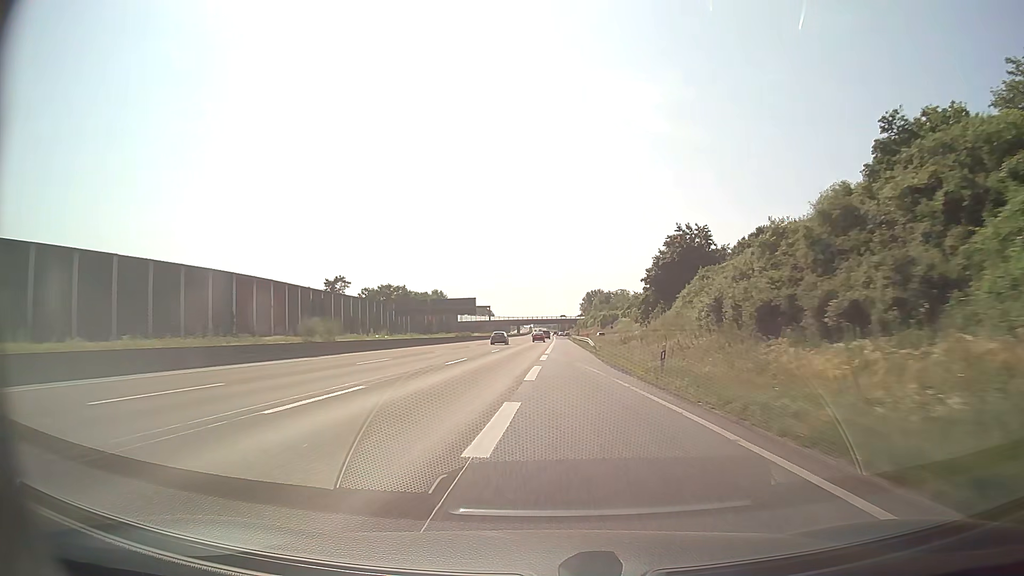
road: motorway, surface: asphalt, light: Day
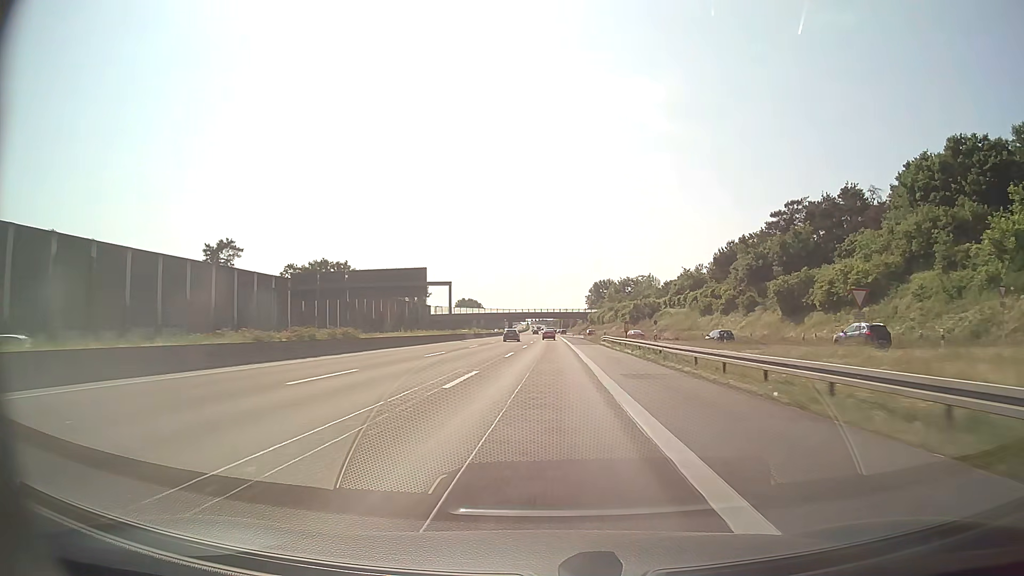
(-0.6, +66.7) m; 0°
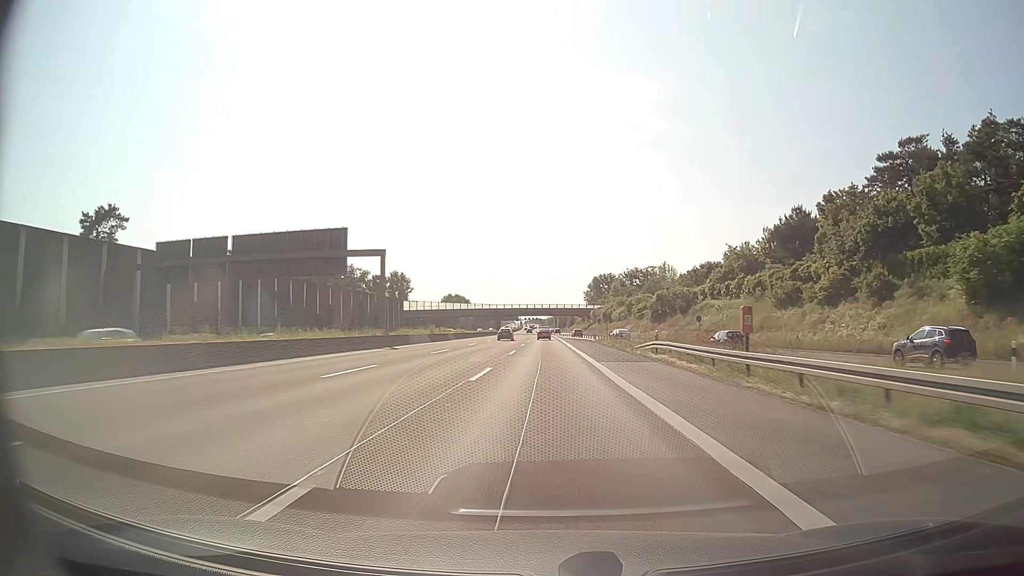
(+0.2, +33.7) m; +1°
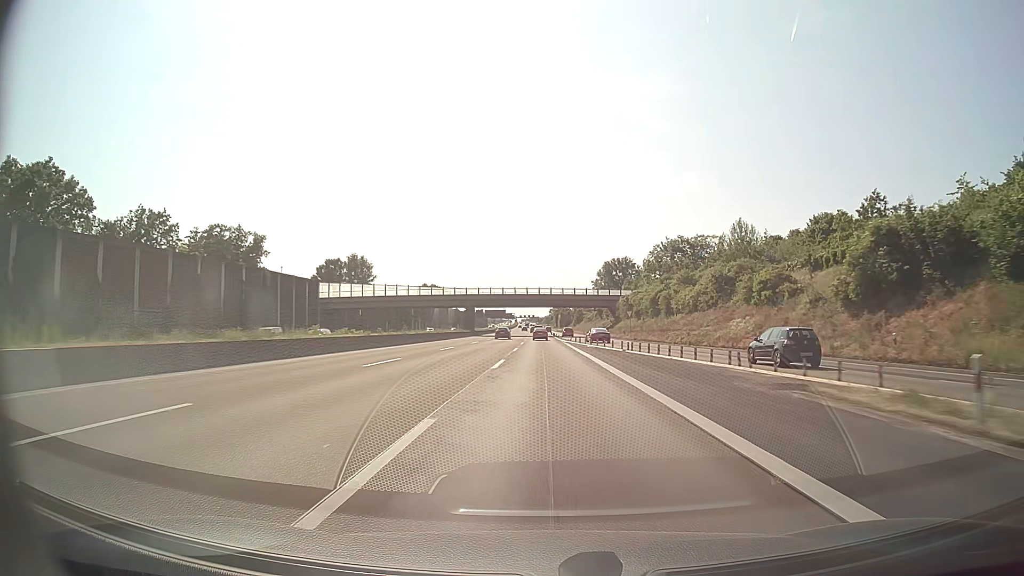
(-0.1, +67.6) m; 0°
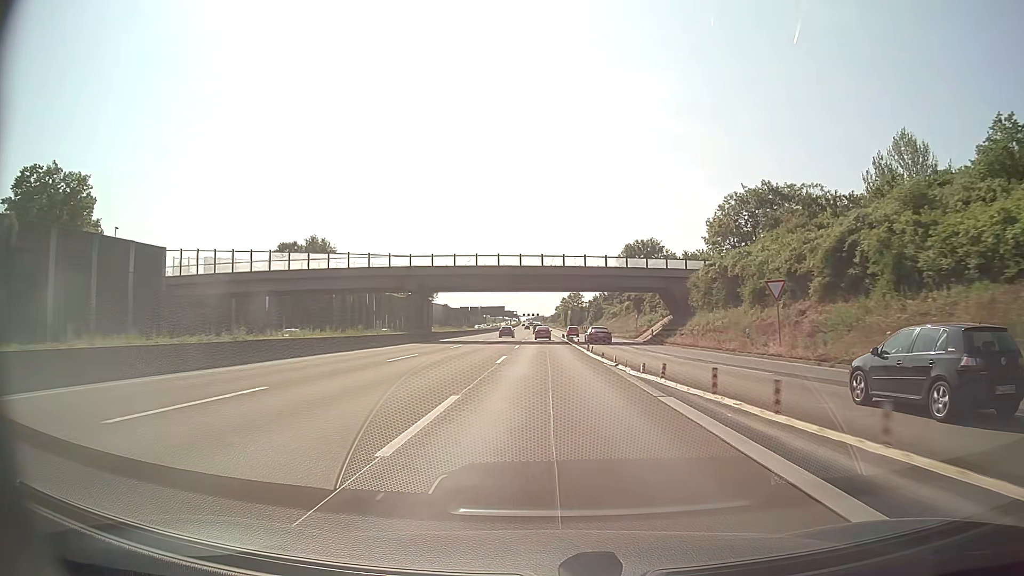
(-0.2, +50.6) m; -1°
(0, +10) (0, +20) (0, +30) (0, +40) (0, +50) (0, +60) (0, +70) (0, +80) (0, +90) (0, +100) m
